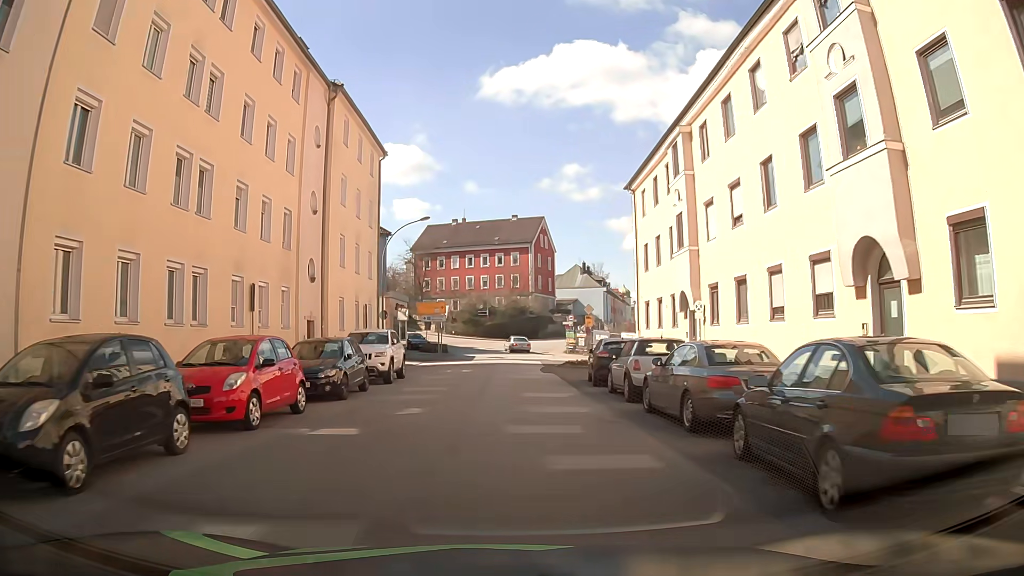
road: tertiary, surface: asphalt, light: Day
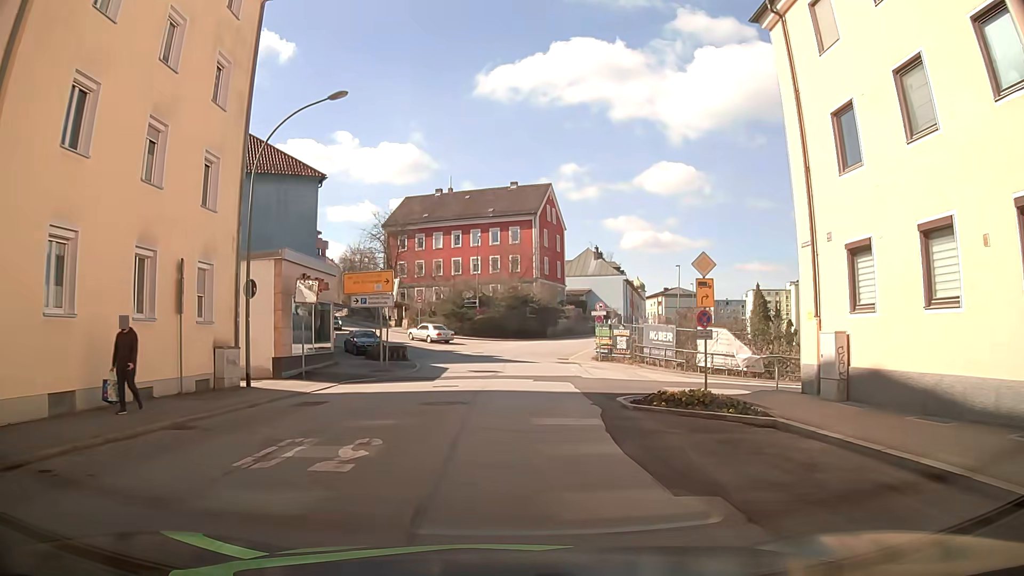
(+0.3, +22.0) m; +2°
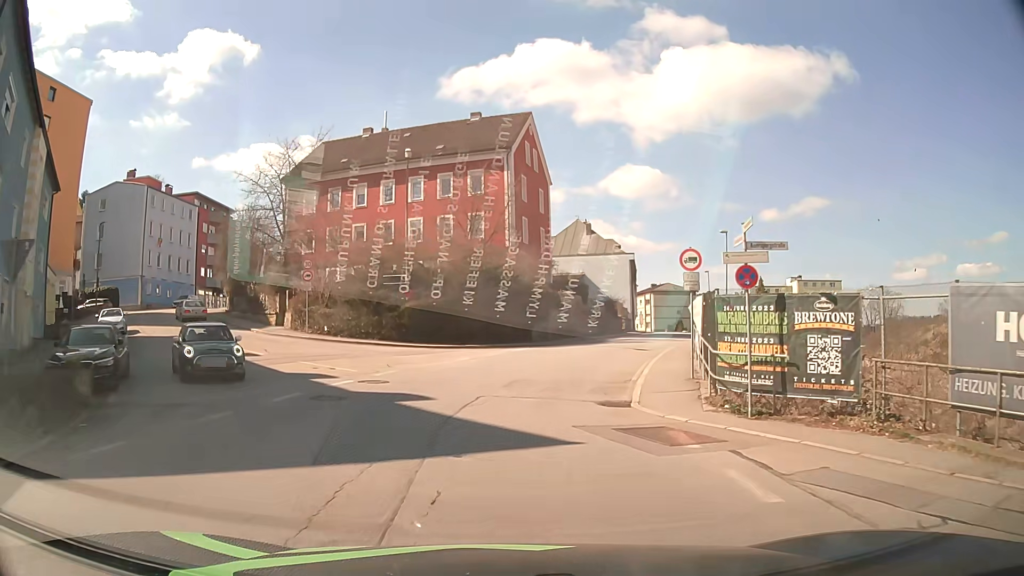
(-0.1, +27.2) m; +2°
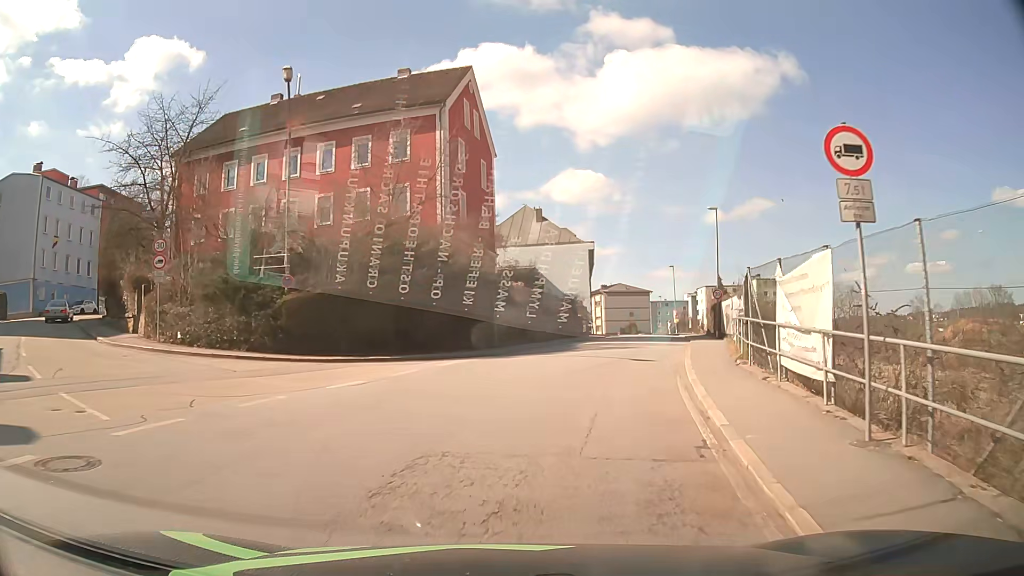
(+0.3, +10.8) m; +5°
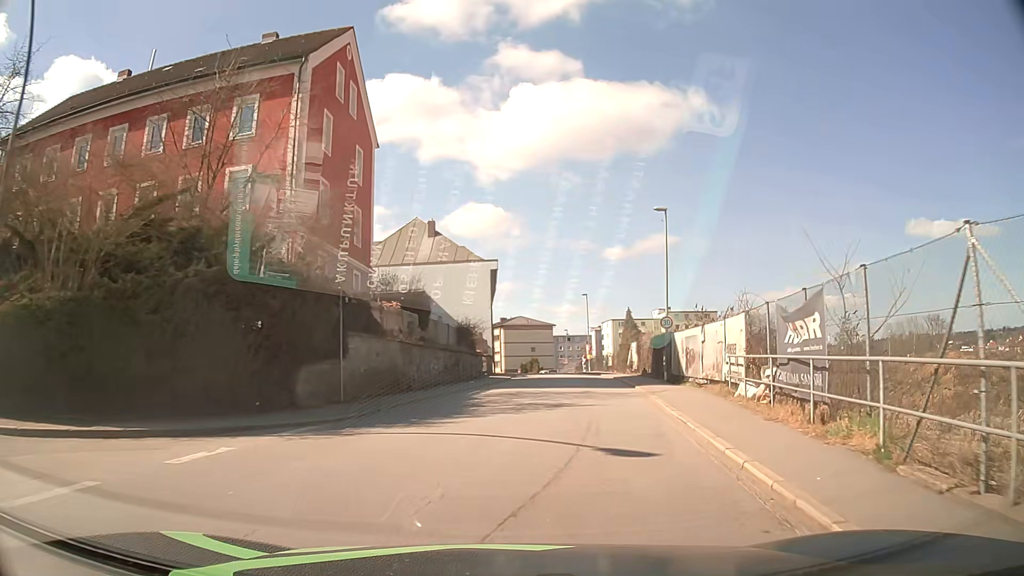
(+0.7, +10.6) m; +8°
